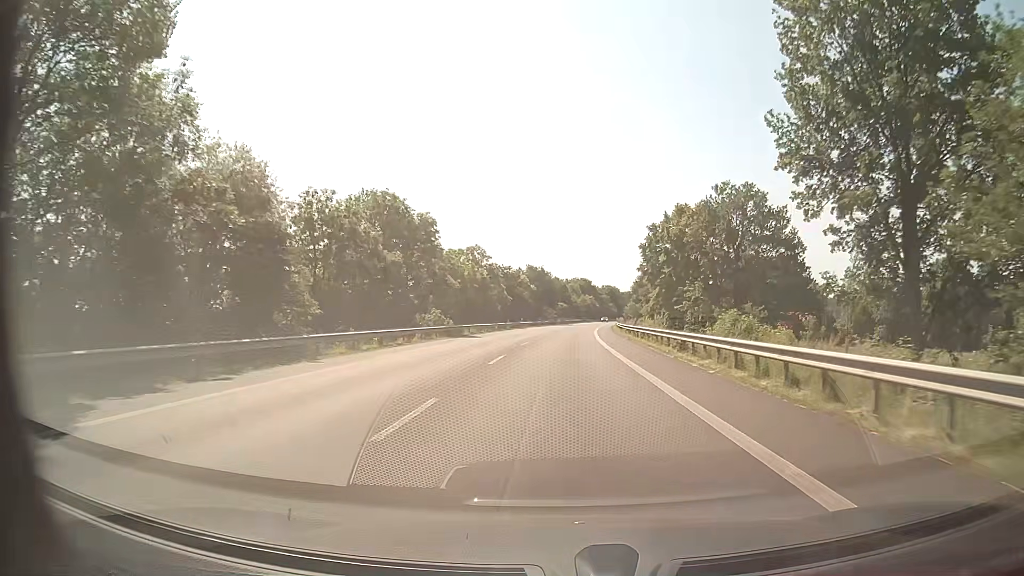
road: primary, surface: asphalt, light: Day
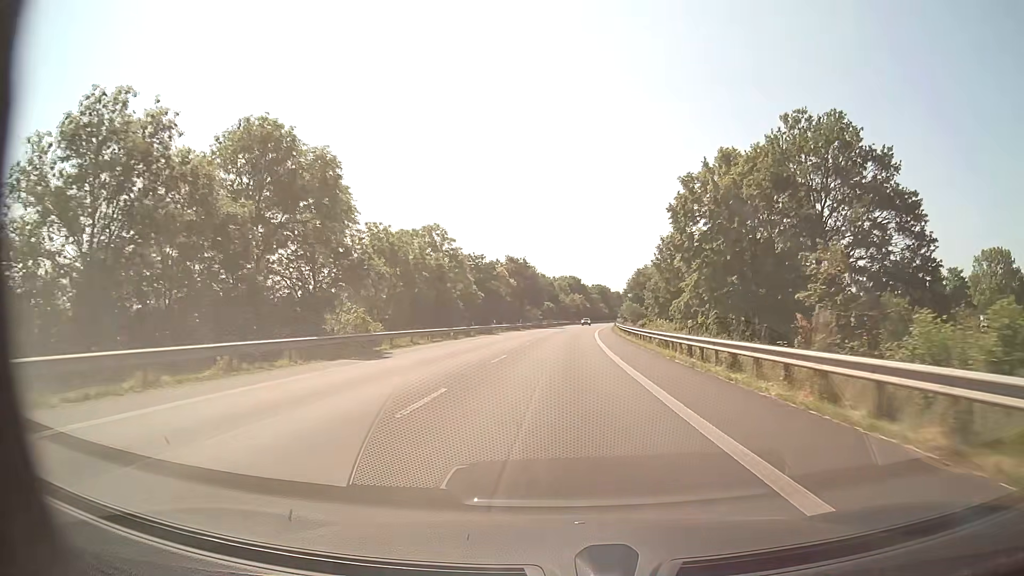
(0.0, +22.3) m; +1°
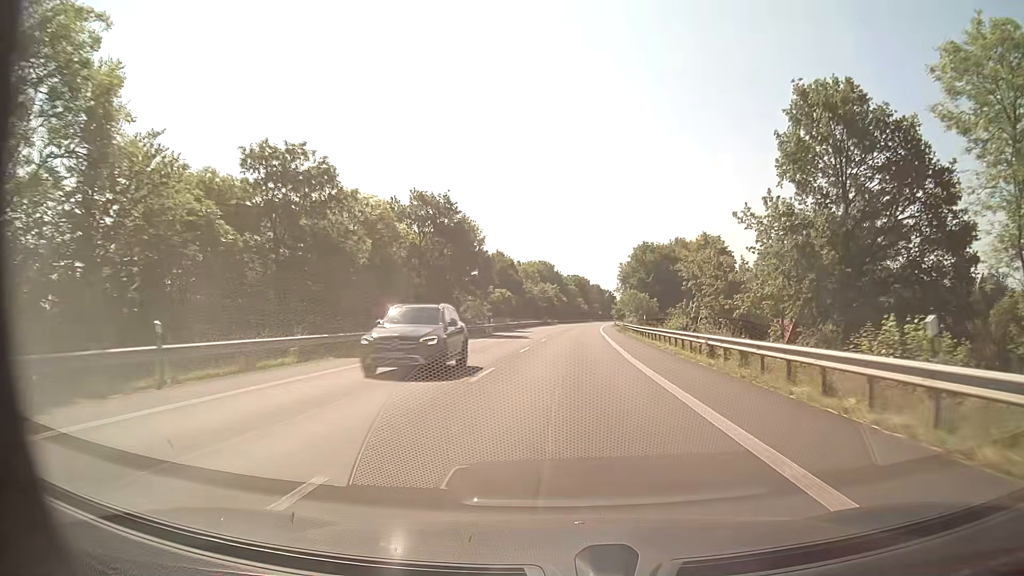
(+0.9, +55.7) m; +2°
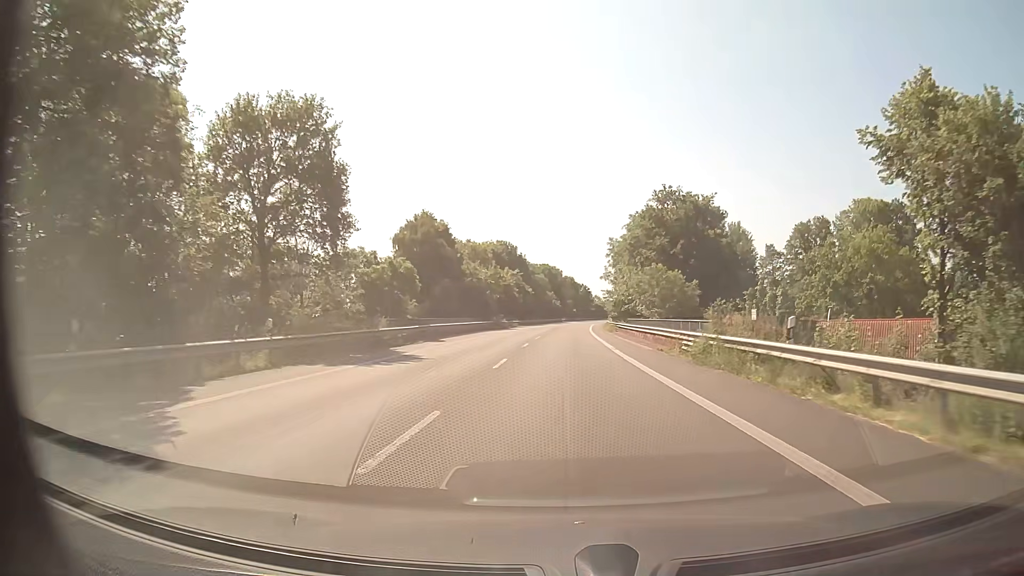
(+0.9, +44.5) m; +3°
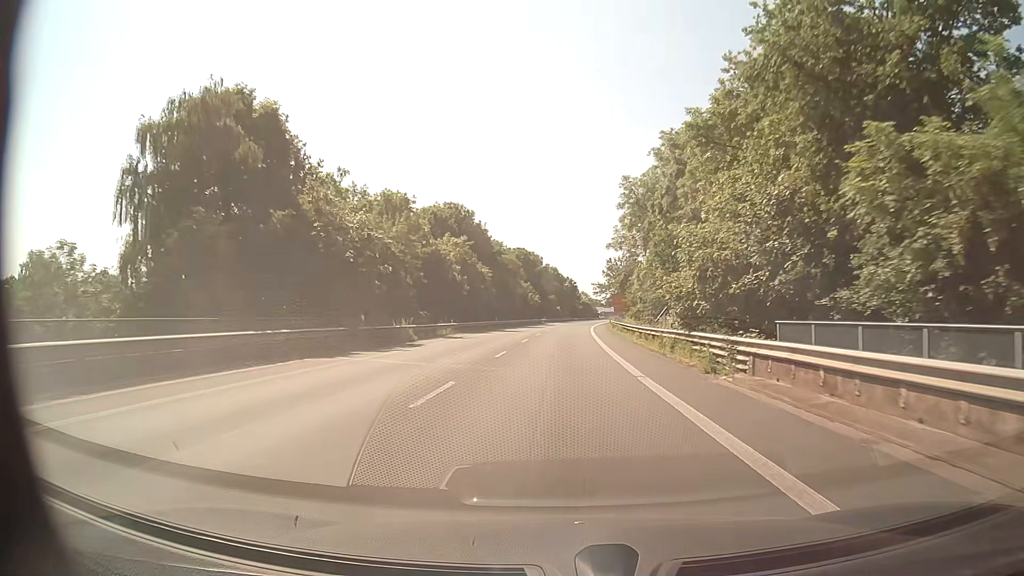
(+0.7, +44.5) m; +1°
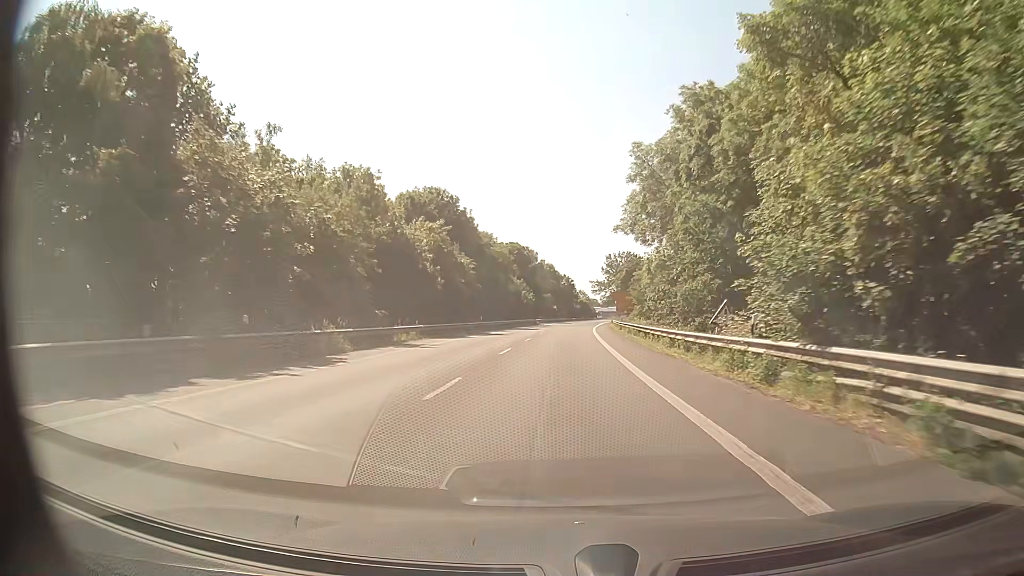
(0.0, +11.1) m; 0°
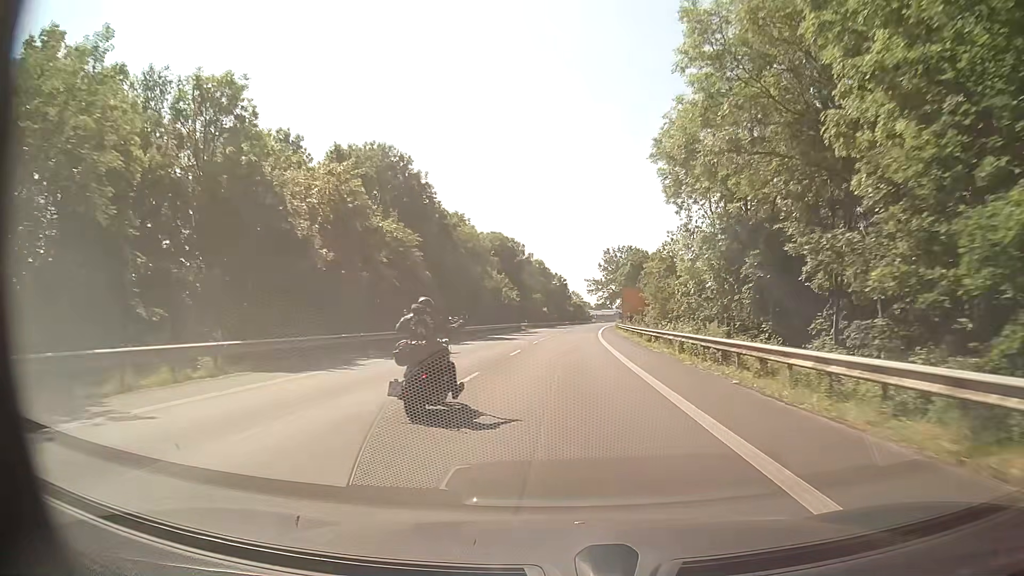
(+0.1, +22.3) m; +1°
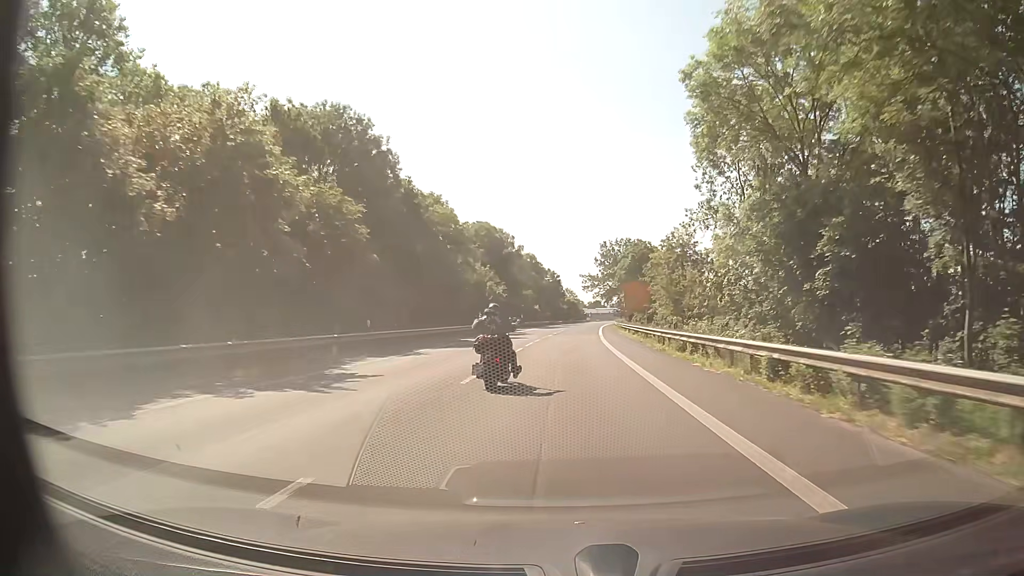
(0.0, +11.1) m; 0°
(0, +10) (0, +20) (0, +30) (+1, +40) (+1, +50) (+2, +60) (+2, +70) (+3, +80) (+4, +90) (+5, +100) m
